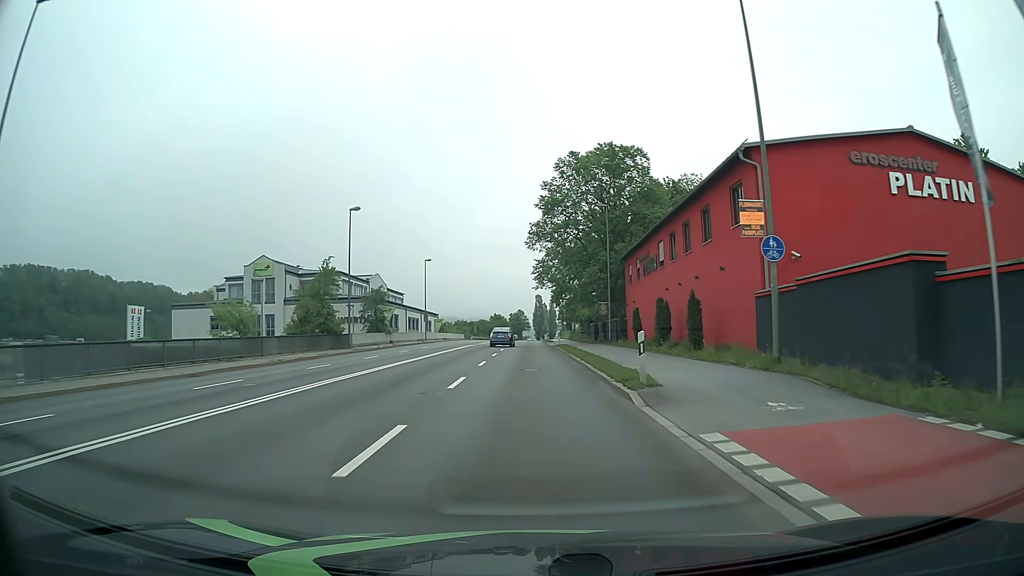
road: primary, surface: asphalt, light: Day
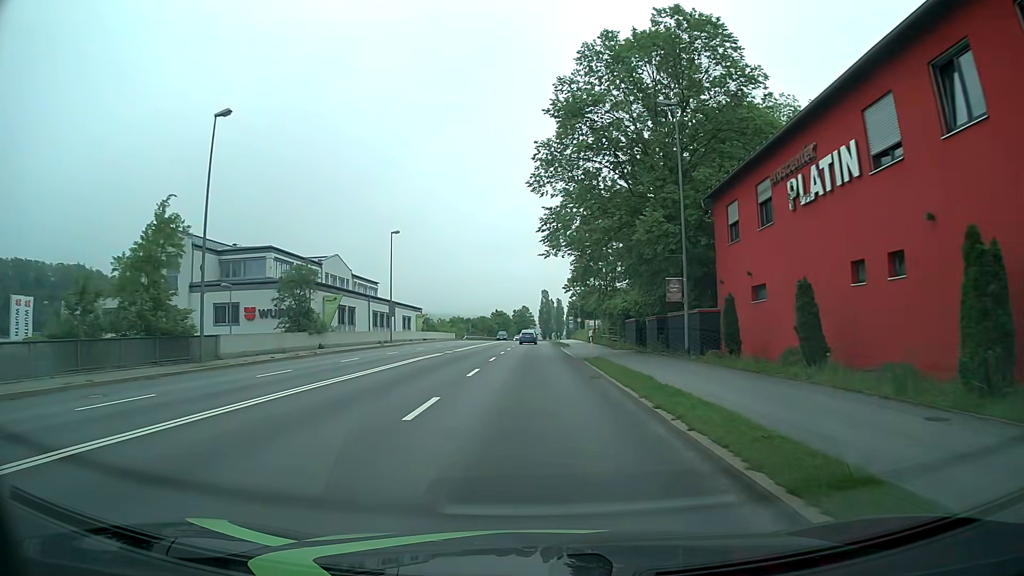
(-0.1, +23.4) m; 0°
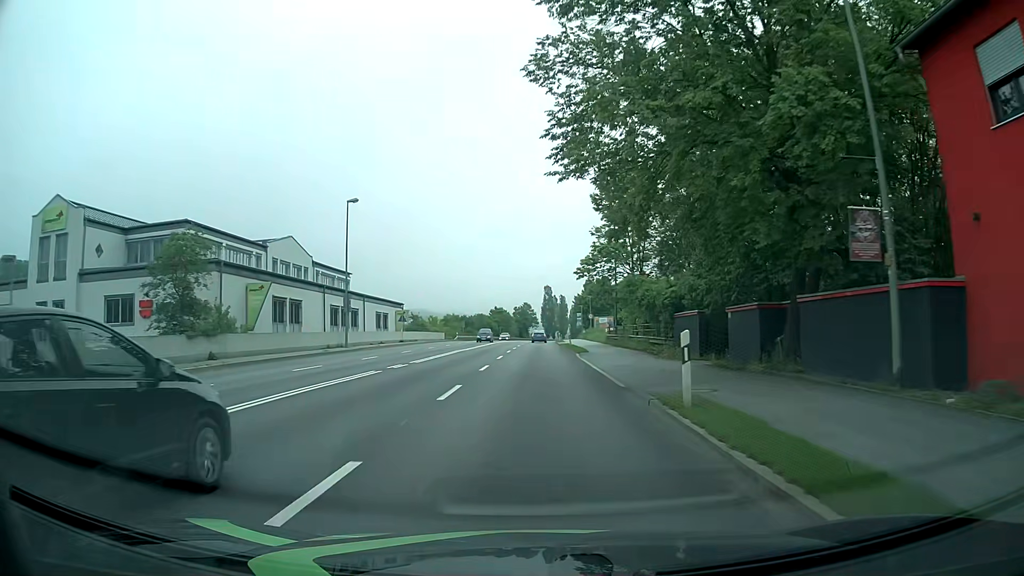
(-0.1, +15.5) m; -1°
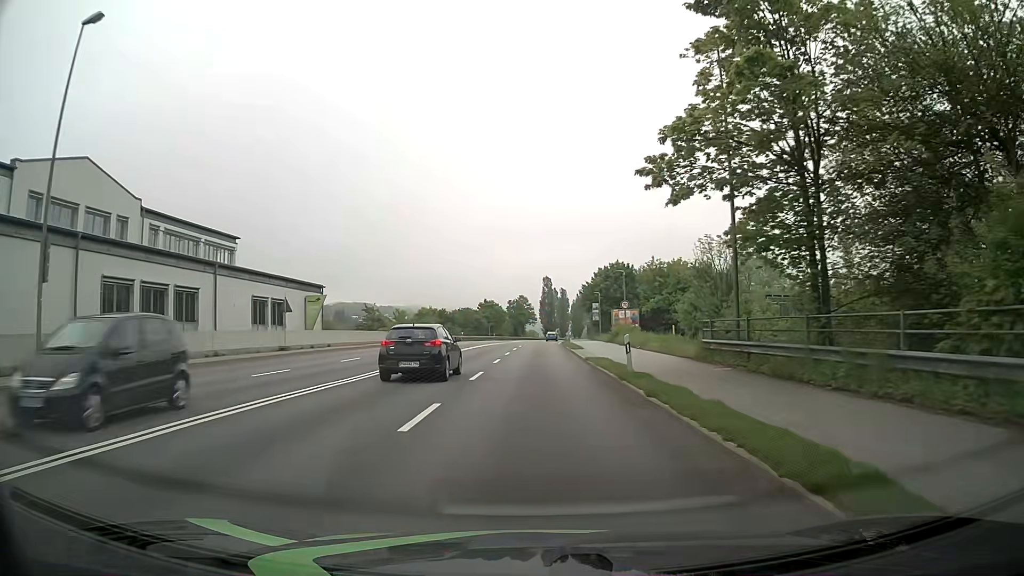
(0.0, +30.9) m; 0°
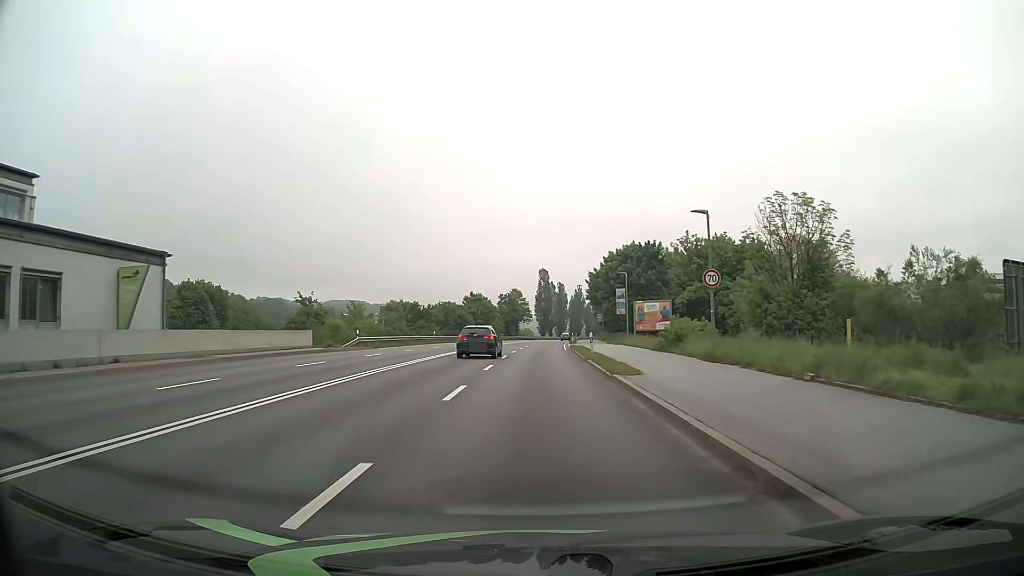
(0.0, +23.3) m; 0°
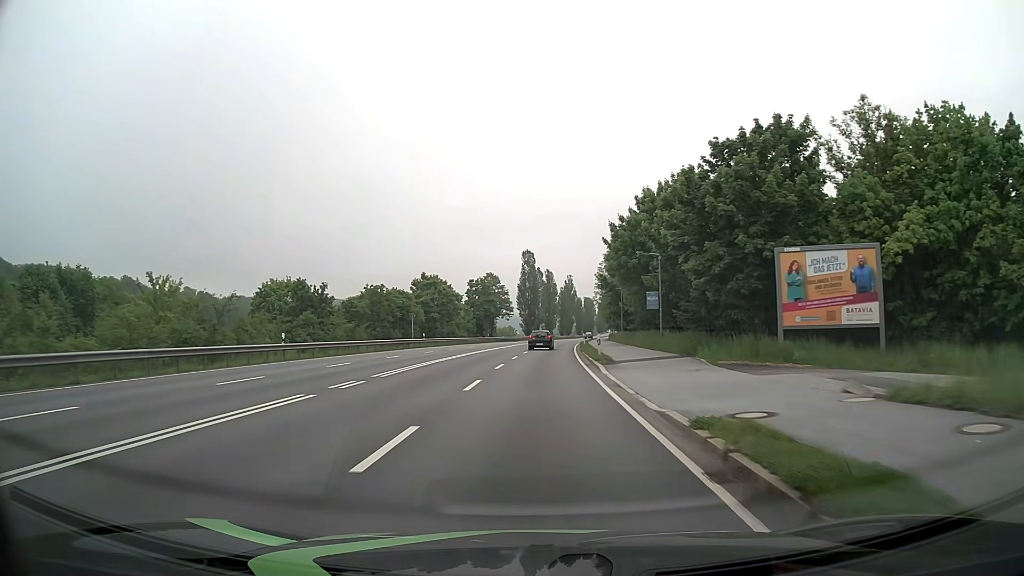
(+0.6, +42.5) m; +1°
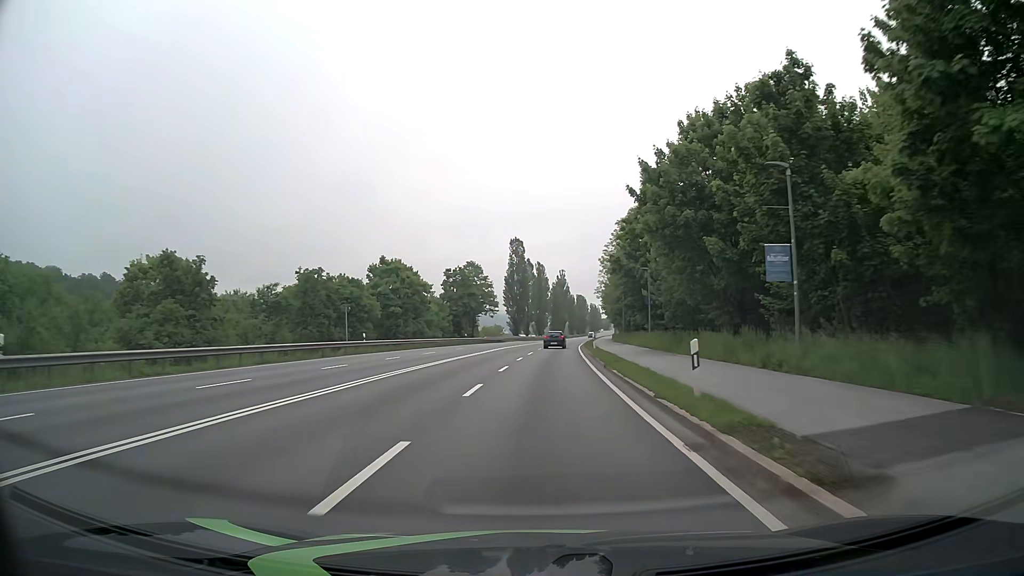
(+0.1, +19.5) m; +1°
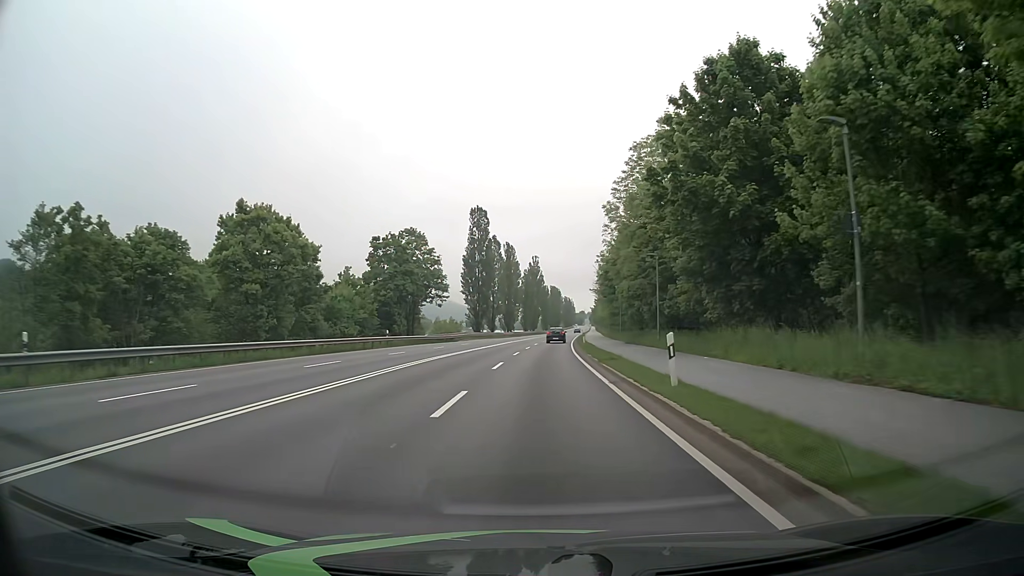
(+0.5, +30.8) m; +3°
(0, +10) (0, +20) (0, +30) (0, +40) (+1, +50) (+1, +60) (+2, +70) (+2, +80) (+3, +90) (+4, +100) m
